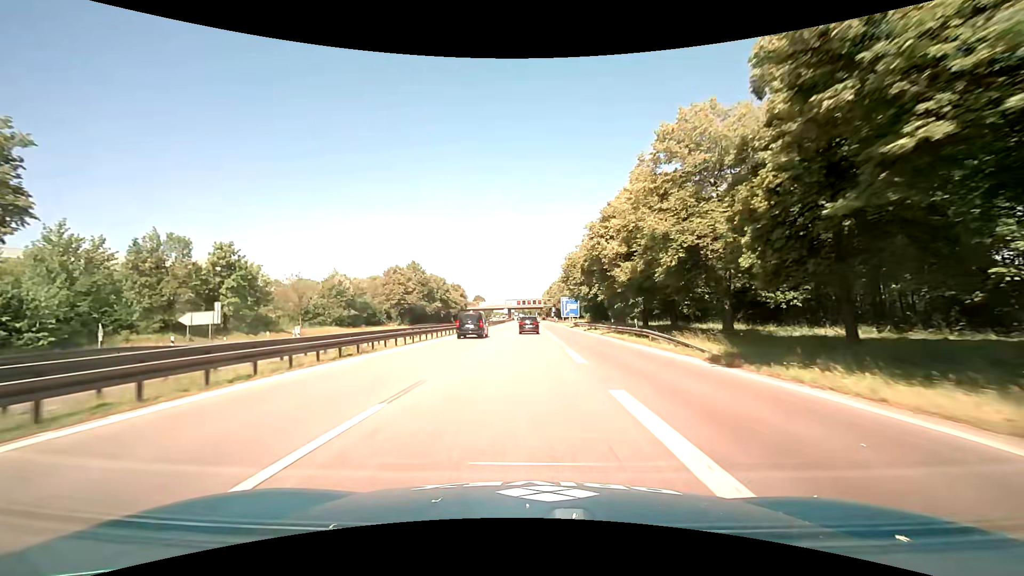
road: motorway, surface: asphalt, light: Day
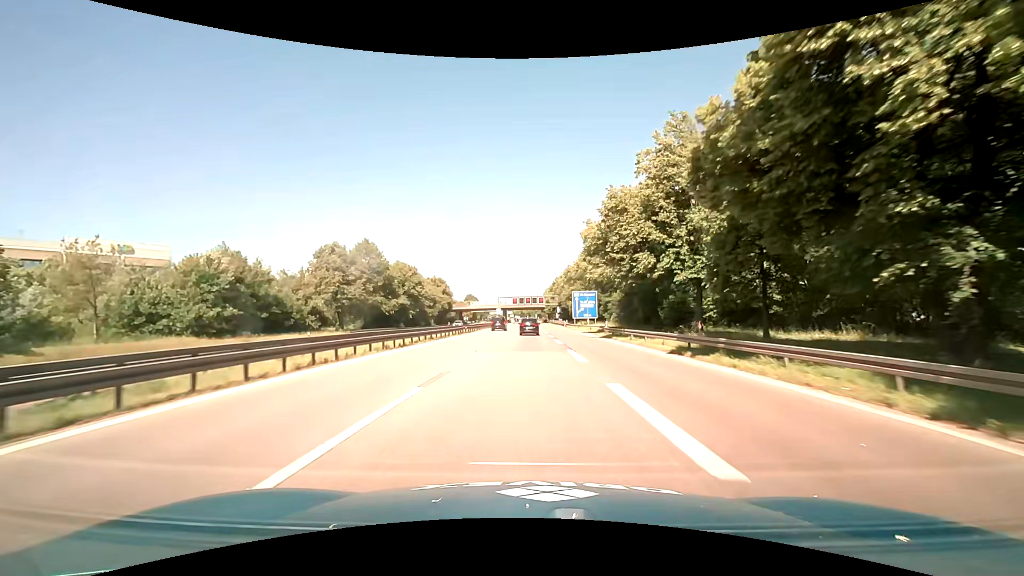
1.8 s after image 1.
(+0.1, +34.9) m; 0°
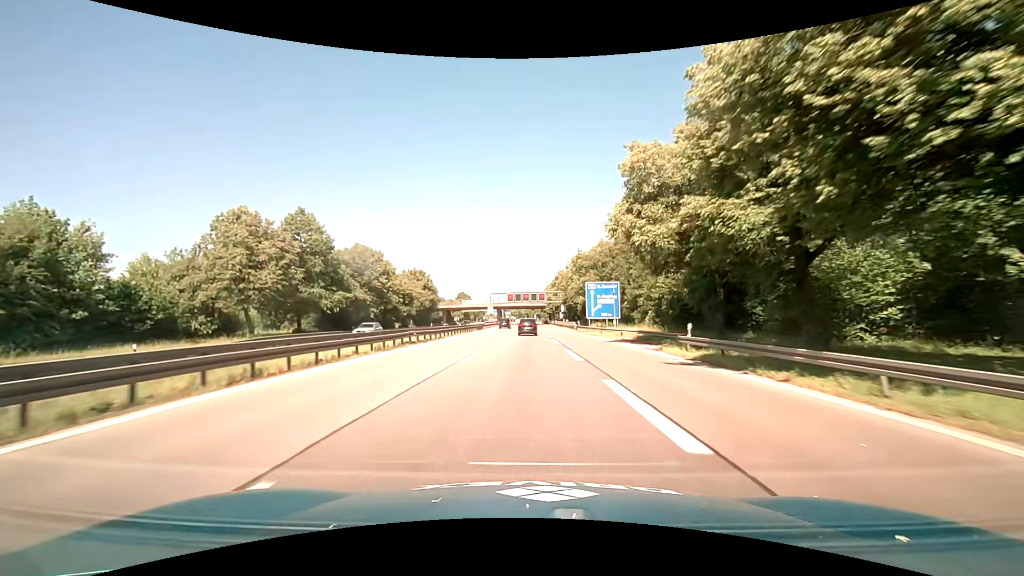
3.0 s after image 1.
(0.0, +23.9) m; 0°
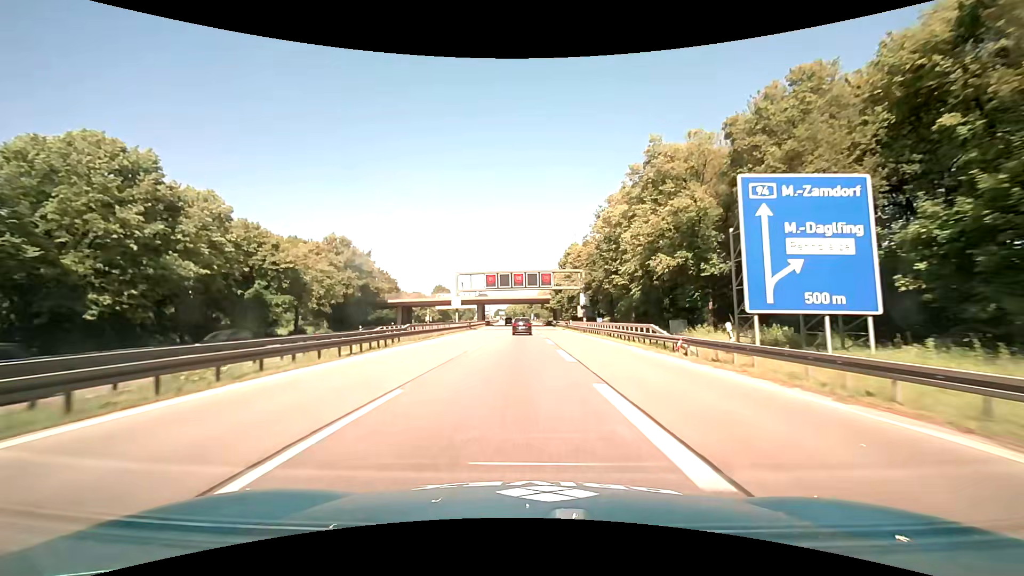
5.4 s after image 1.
(+0.1, +49.3) m; 0°
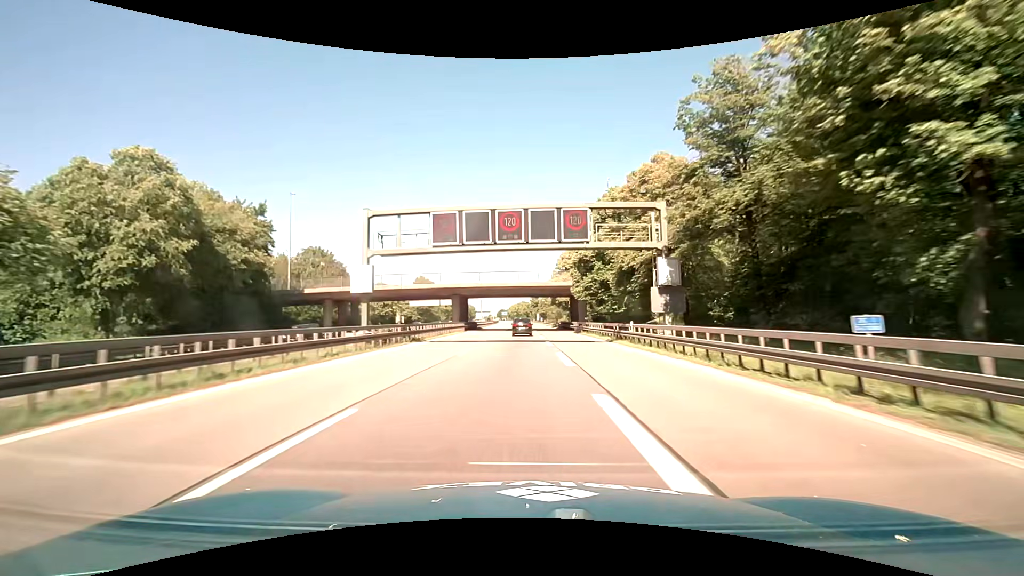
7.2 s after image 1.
(+0.1, +38.2) m; 0°
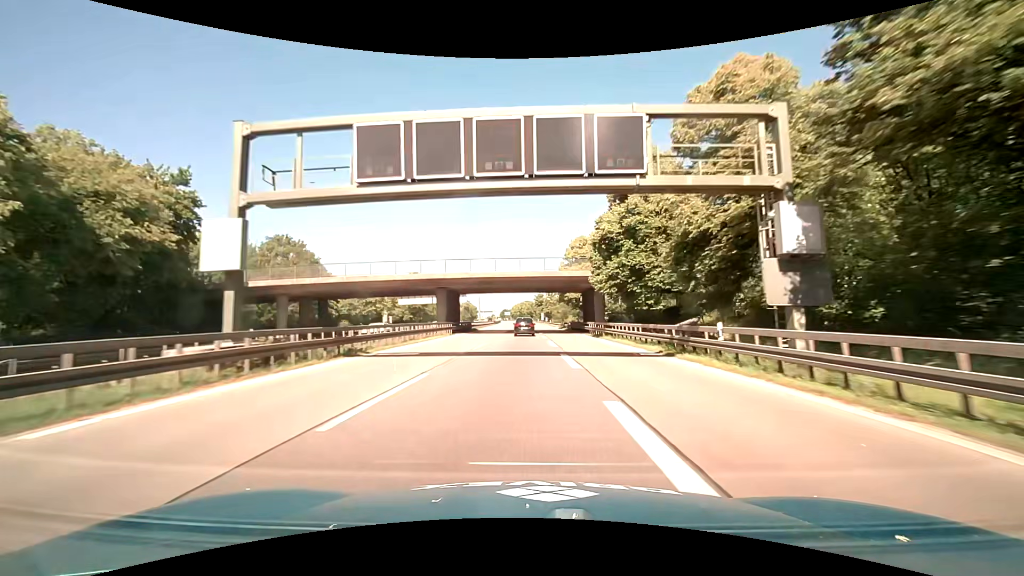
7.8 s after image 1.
(0.0, +12.9) m; -1°
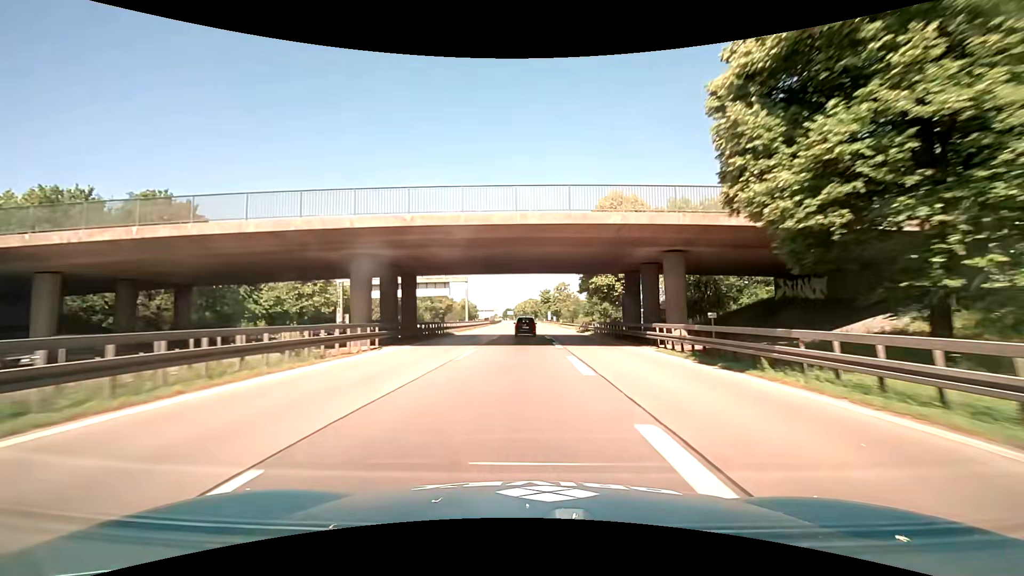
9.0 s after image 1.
(-0.1, +26.1) m; 0°
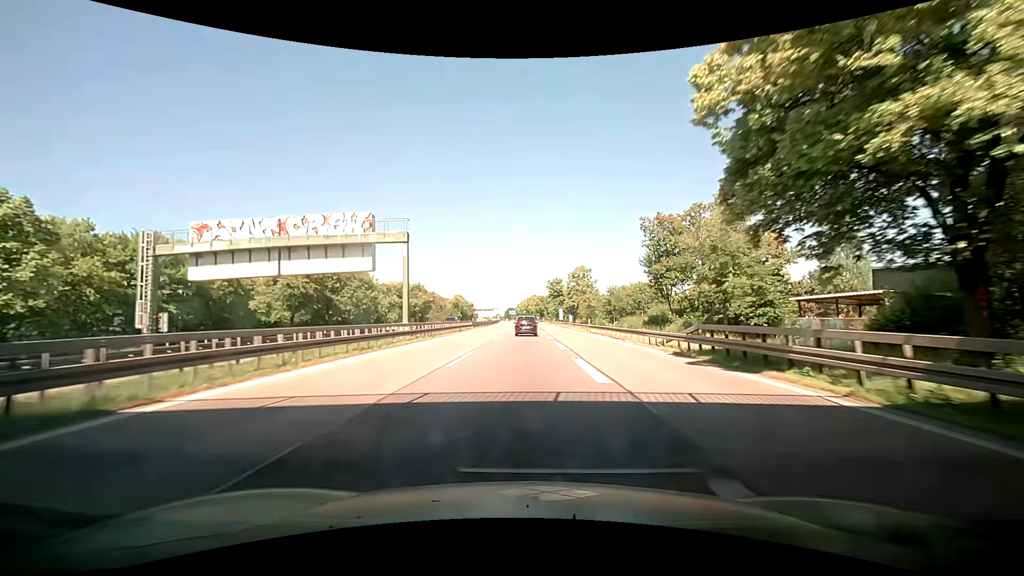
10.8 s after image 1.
(-0.4, +38.0) m; -1°
(0, +10) (0, +20) (0, +30) (0, +40) (0, +50) (0, +60) (0, +70) (0, +80) (0, +90) (0, +100) m
